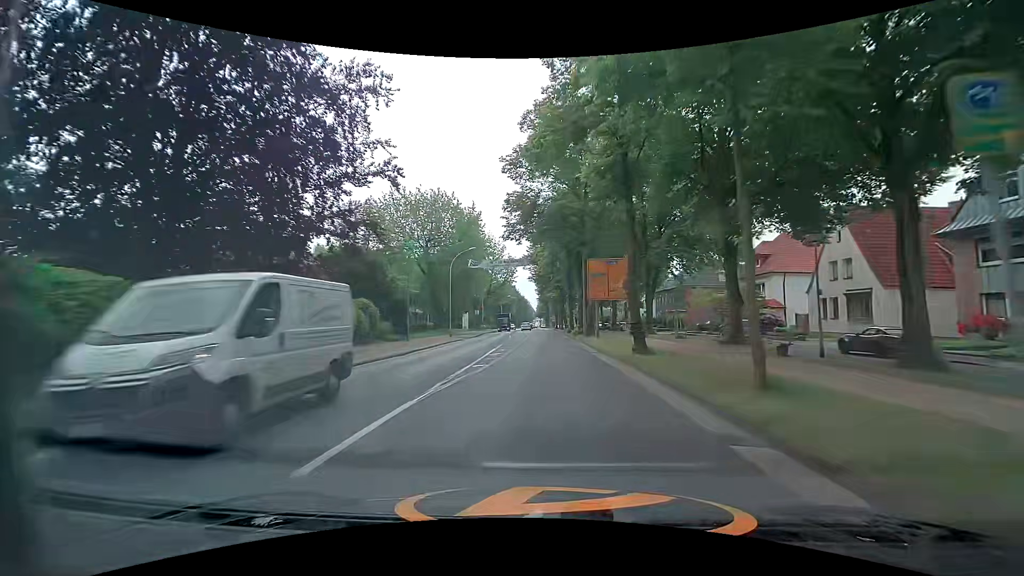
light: Day
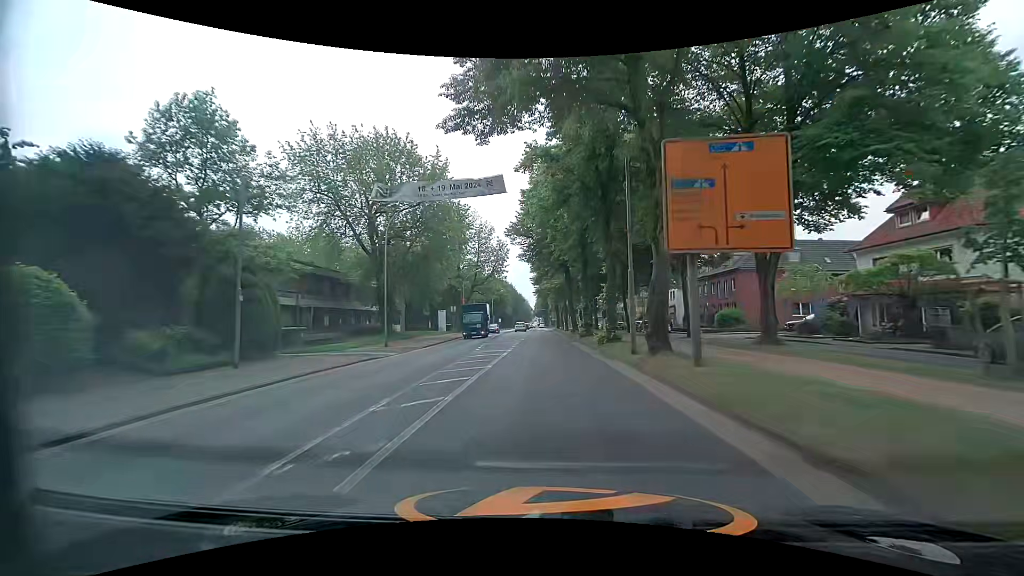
(+0.1, +22.5) m; 0°
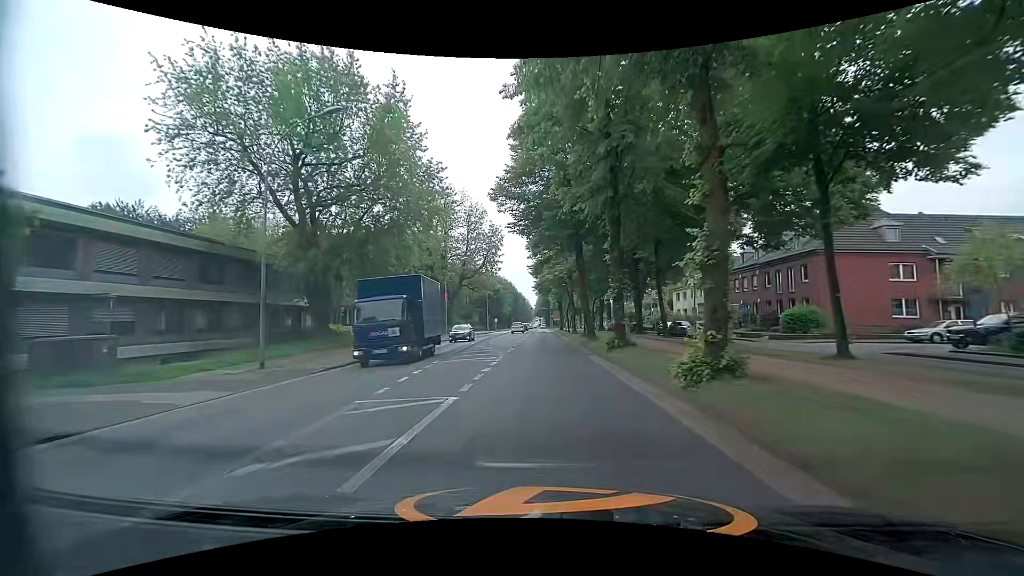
(0.0, +15.0) m; -1°
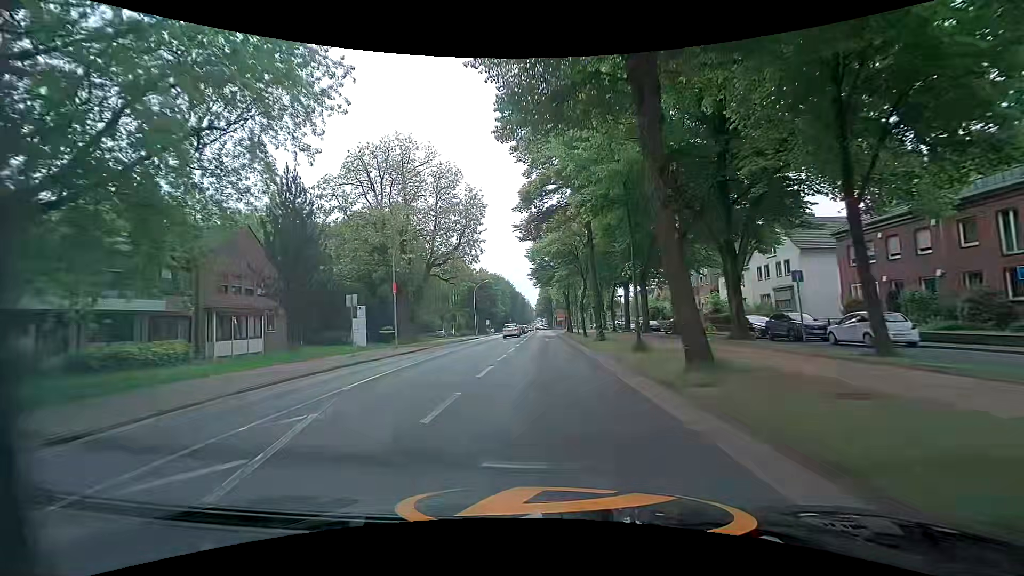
(+0.2, +22.4) m; 0°
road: secondary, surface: asphalt
(0, +10) (0, +20) (0, +30) (0, +40) (0, +50) (0, +60) (0, +70) (0, +80) (0, +90) (0, +100) m
